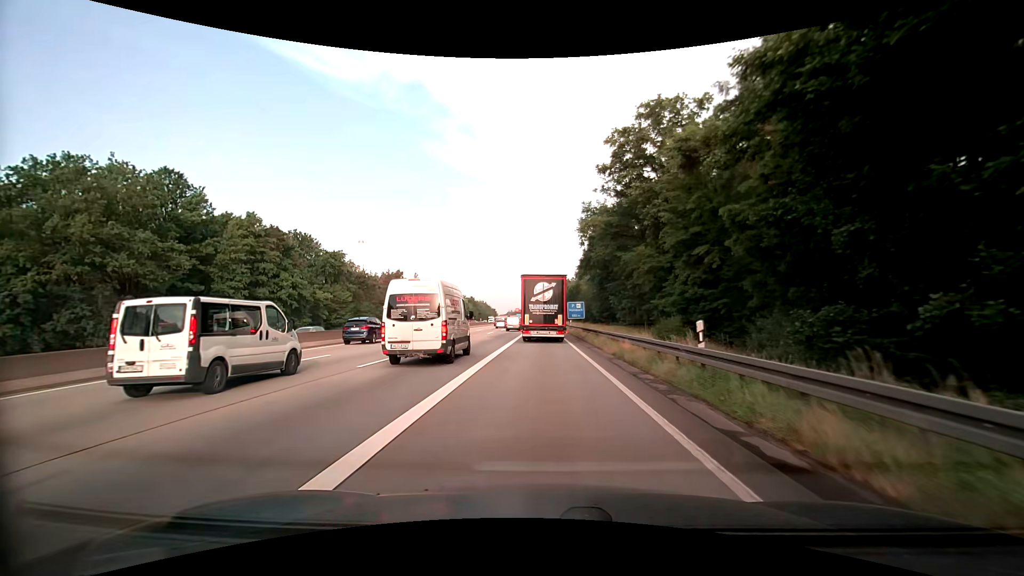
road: motorway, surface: asphalt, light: Day
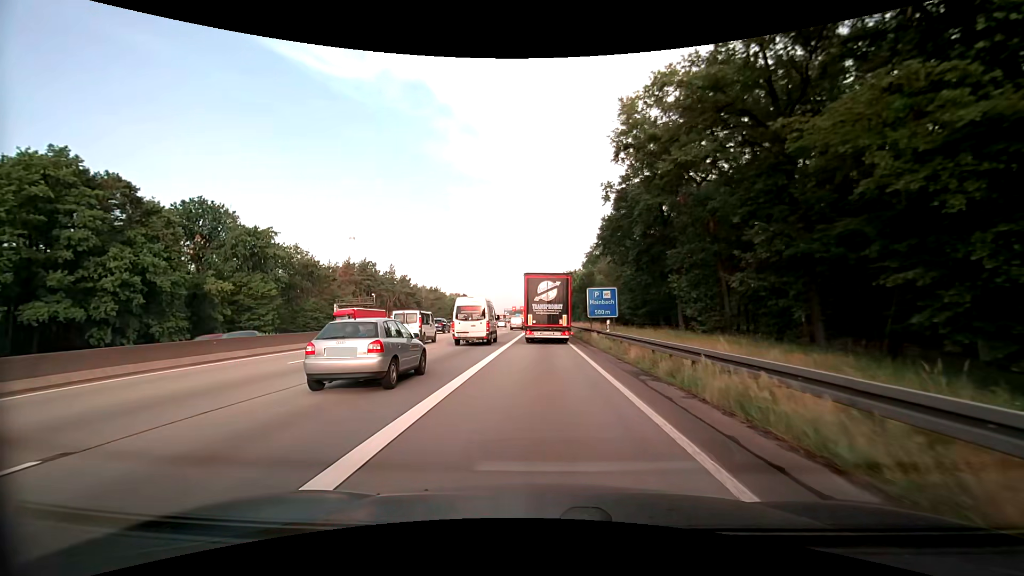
(-0.2, +33.4) m; -1°
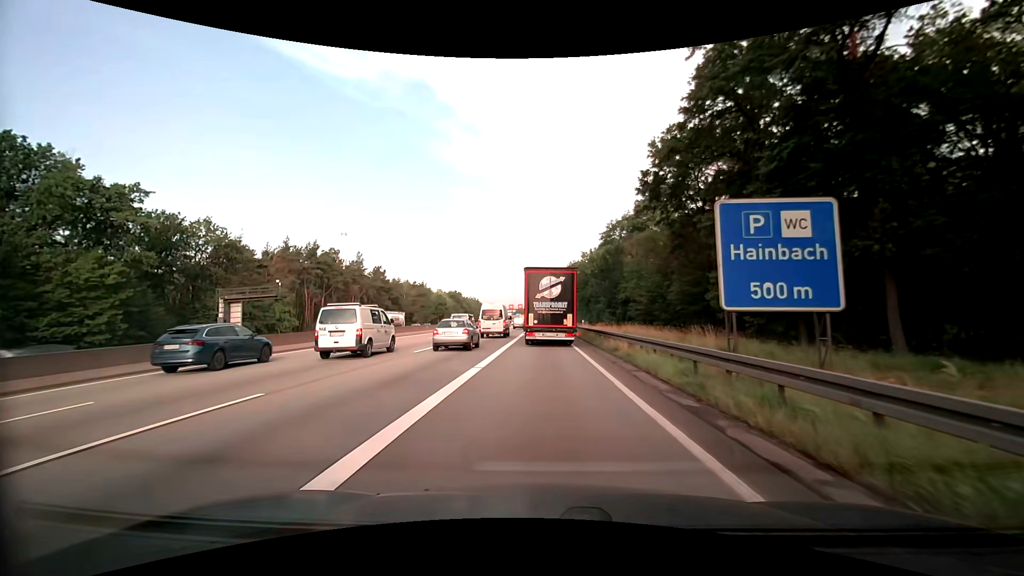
(+0.1, +32.0) m; 0°
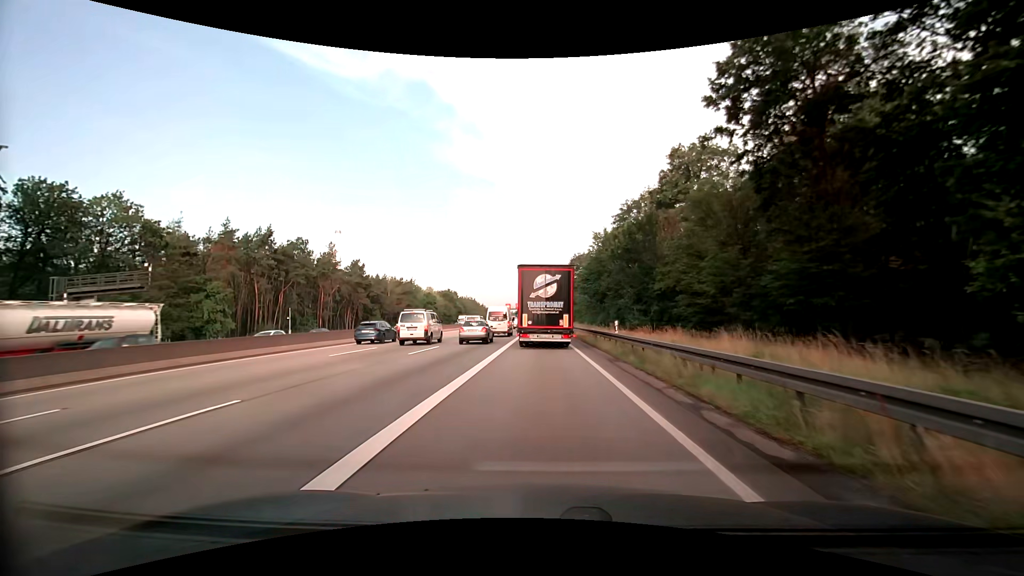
(0.0, +18.6) m; +1°
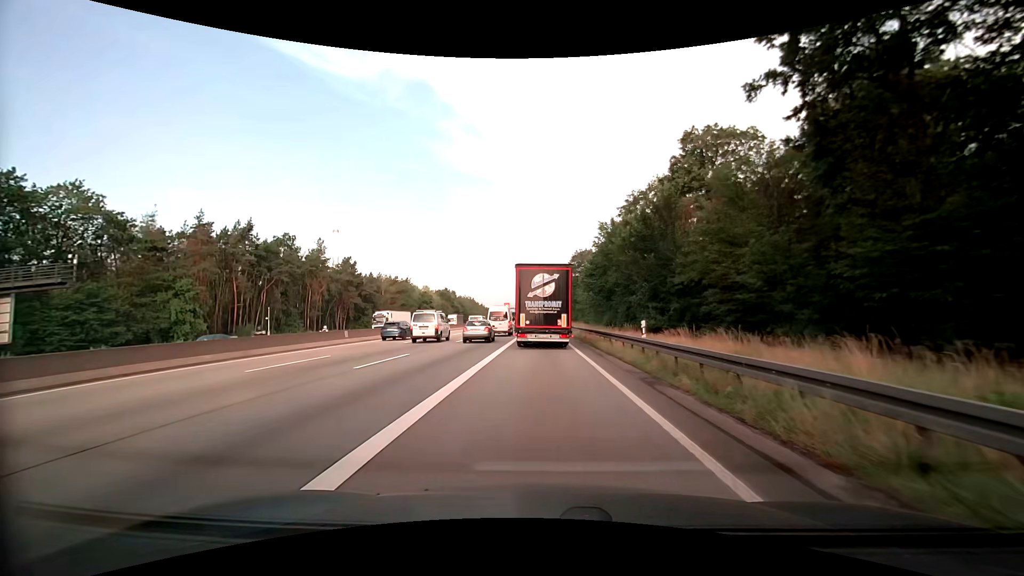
(0.0, +6.1) m; 0°
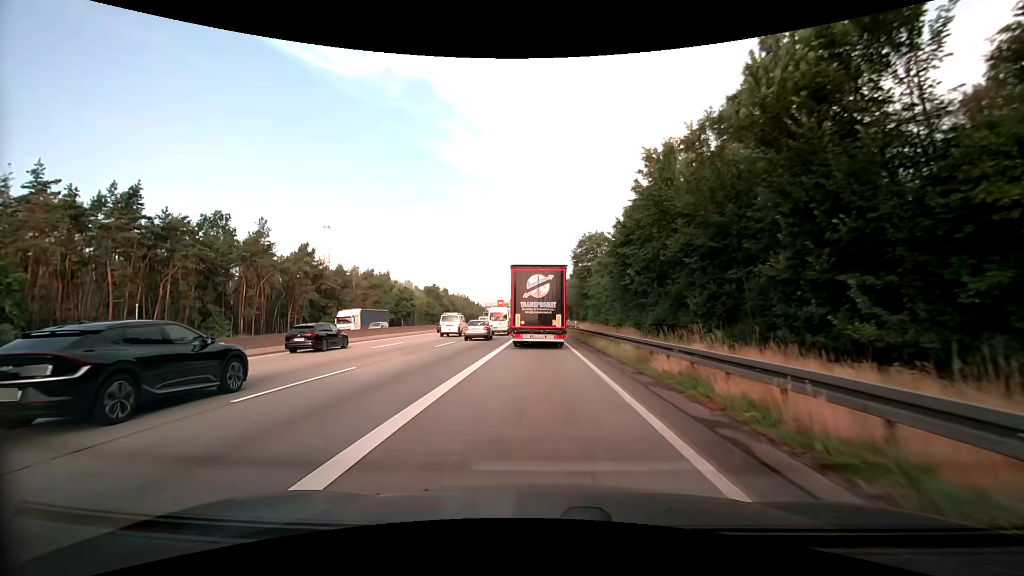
(0.0, +23.7) m; 0°
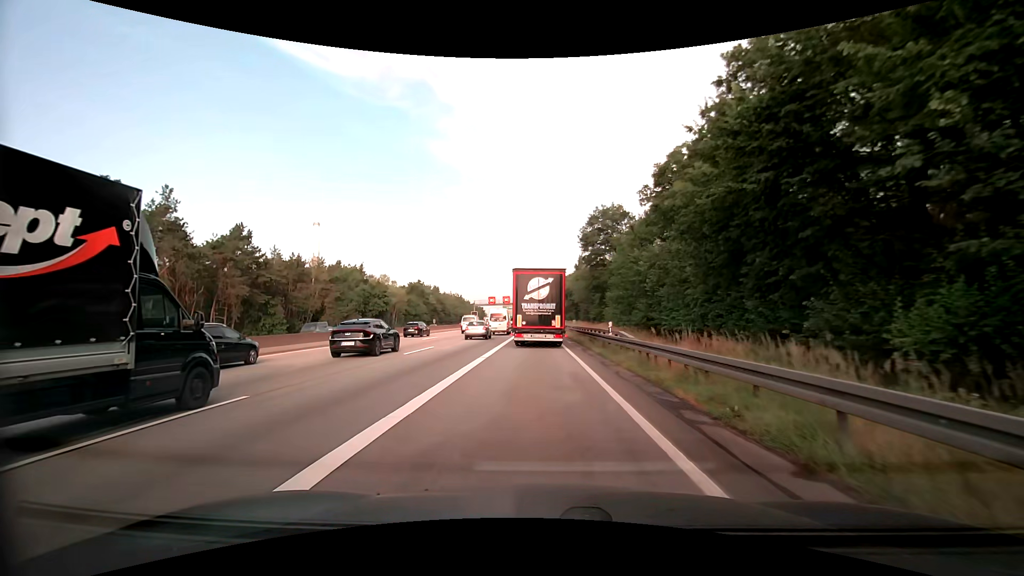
(-0.1, +23.4) m; 0°
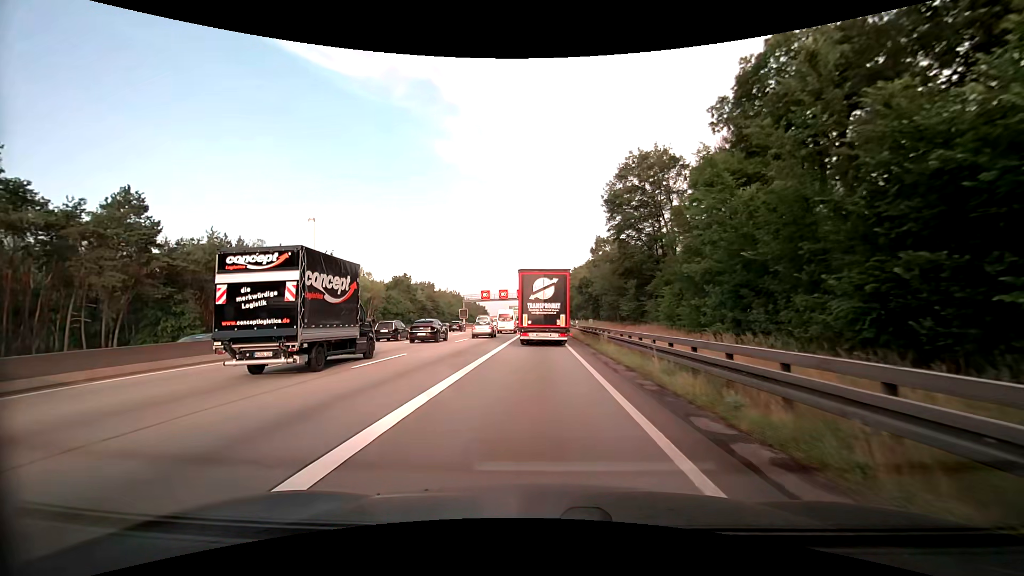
(-0.3, +24.6) m; -1°
(0, +10) (0, +20) (0, +30) (0, +40) (0, +50) (0, +60) (0, +70) (0, +80) (-1, +90) (-1, +100) m
